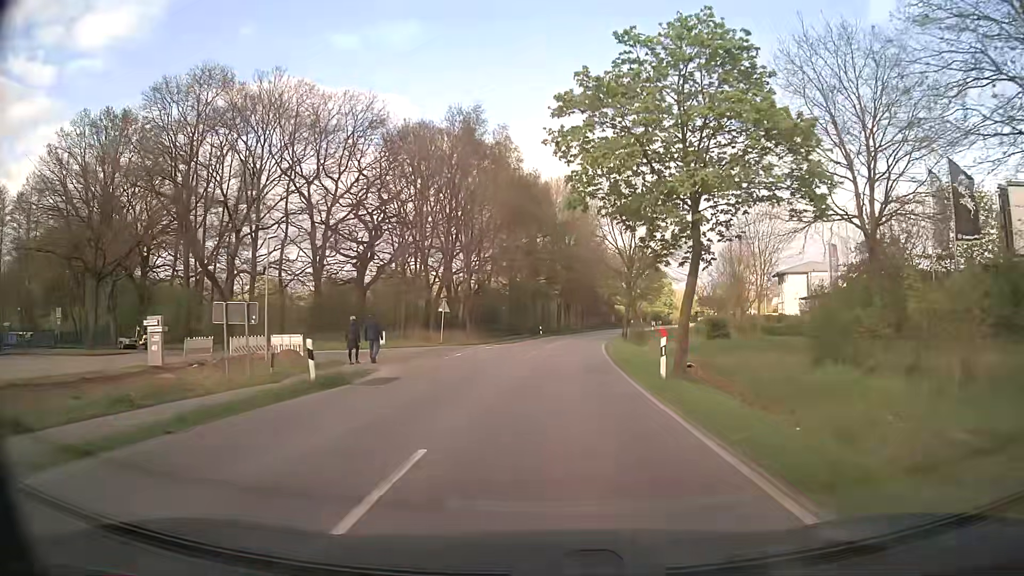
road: secondary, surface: asphalt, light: Day
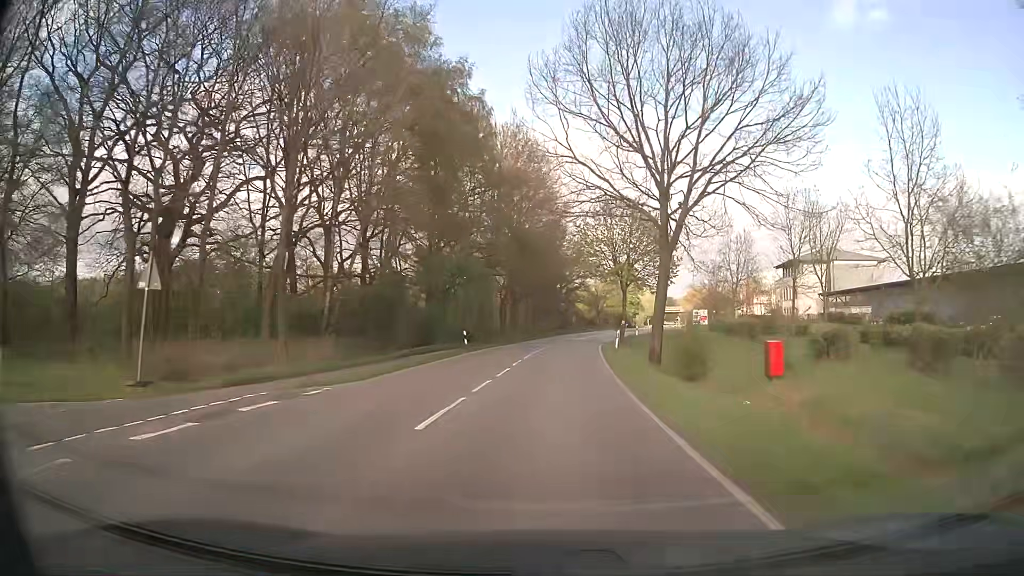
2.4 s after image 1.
(+1.1, +30.4) m; +4°
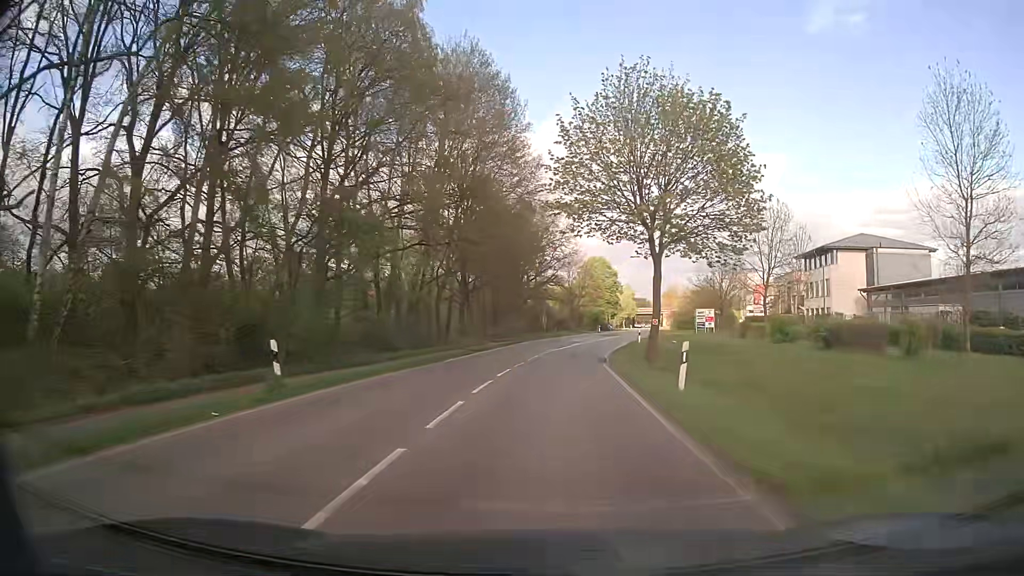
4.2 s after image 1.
(+0.5, +22.8) m; +4°
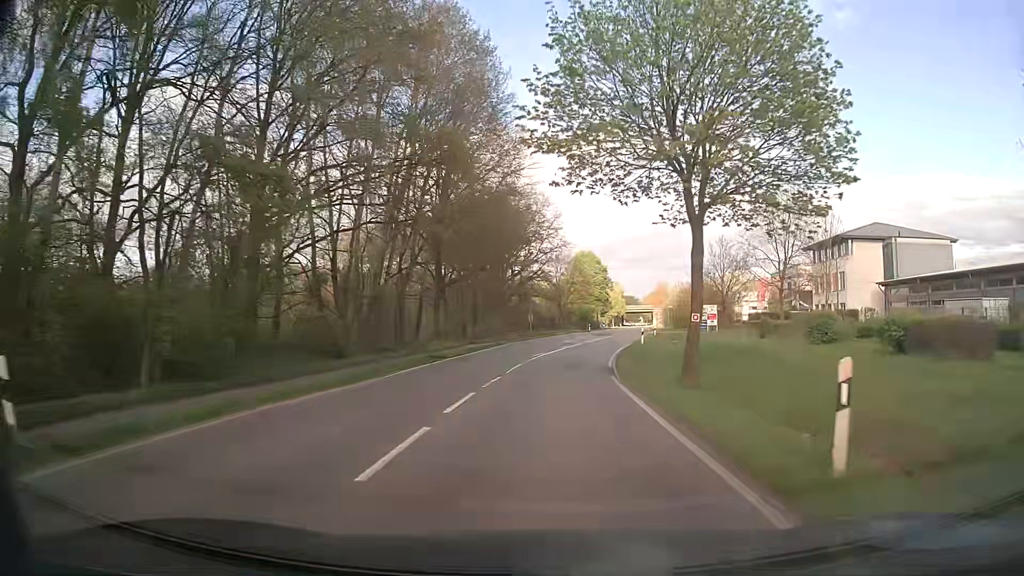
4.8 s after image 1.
(-0.1, +7.6) m; 0°
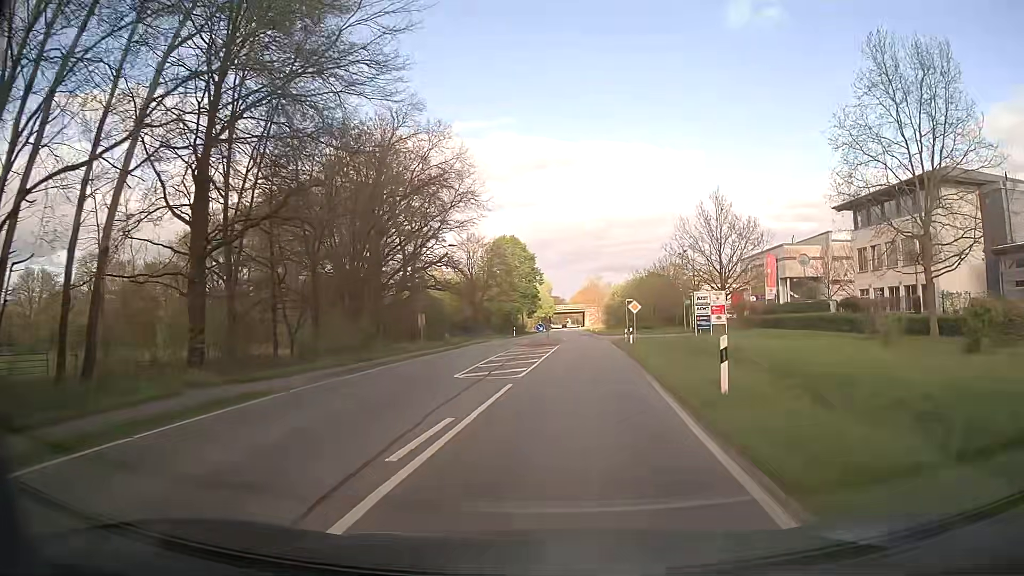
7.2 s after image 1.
(+1.7, +30.4) m; +6°
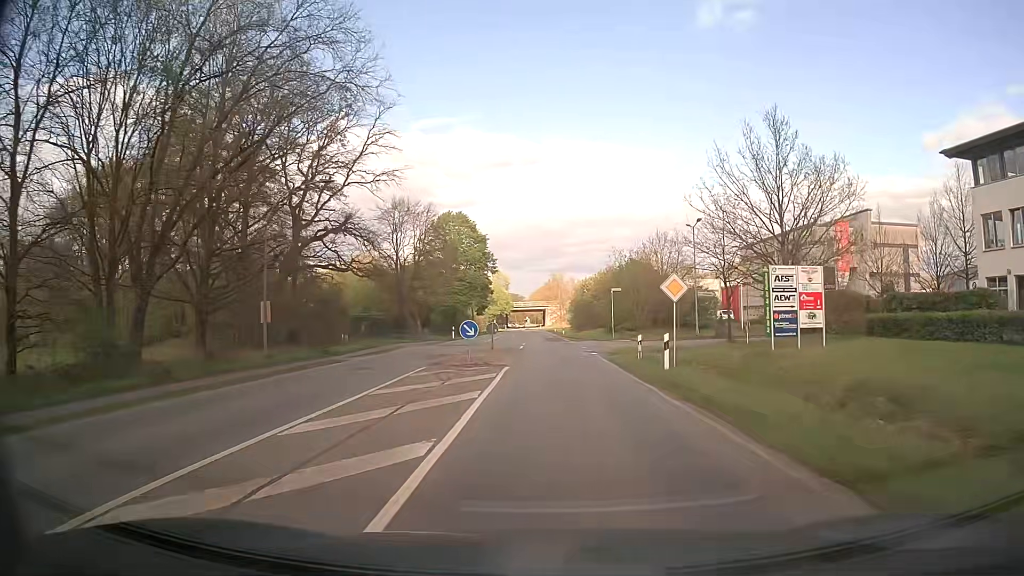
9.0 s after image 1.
(+1.0, +22.7) m; +5°
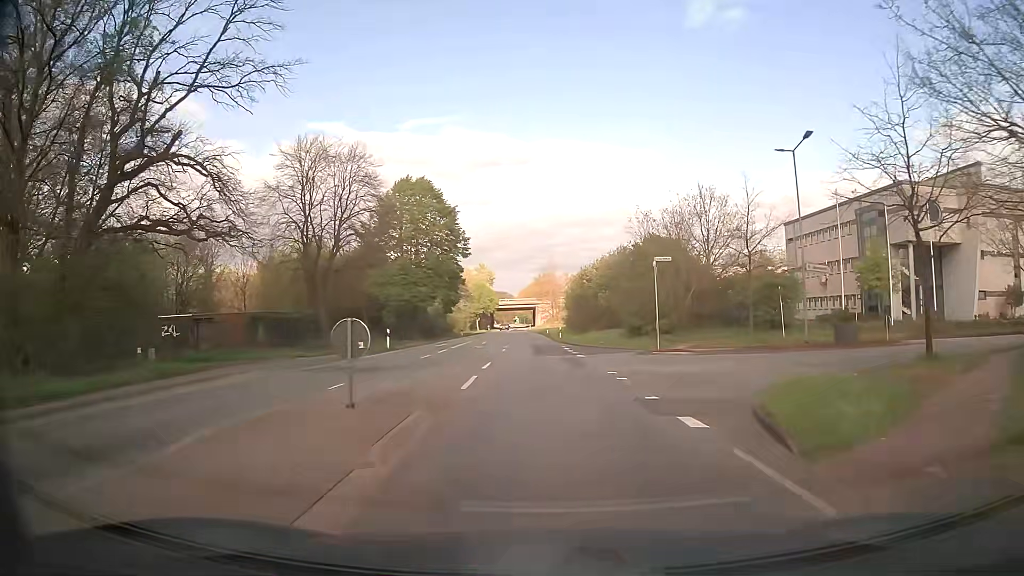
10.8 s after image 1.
(+0.1, +22.9) m; 0°
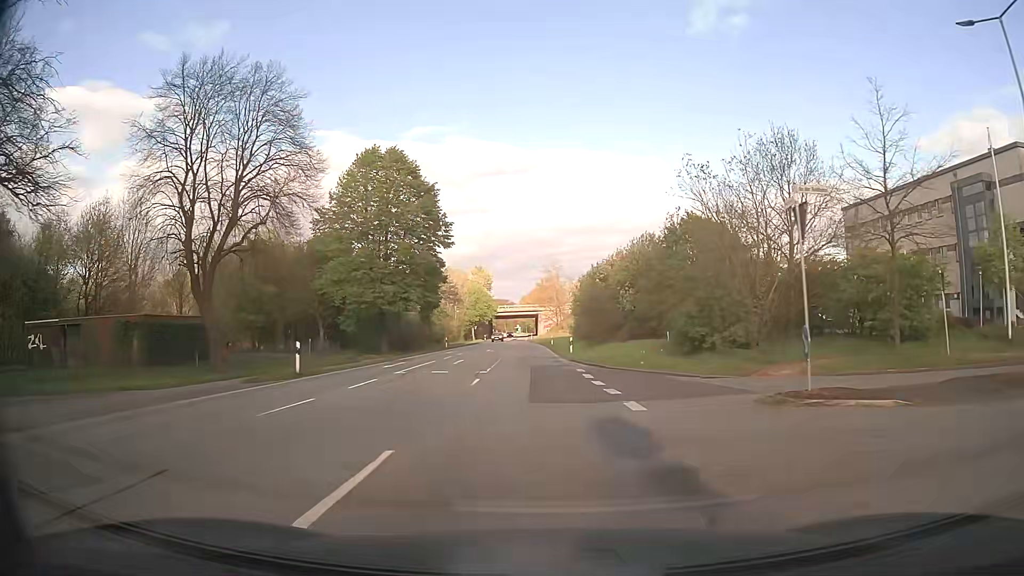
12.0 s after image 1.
(-0.1, +15.3) m; 0°
(0, +10) (0, +20) (0, +30) (-1, +40) (-1, +50) (-1, +60) (-2, +70) (-2, +80) (-3, +90) (-3, +100) m
